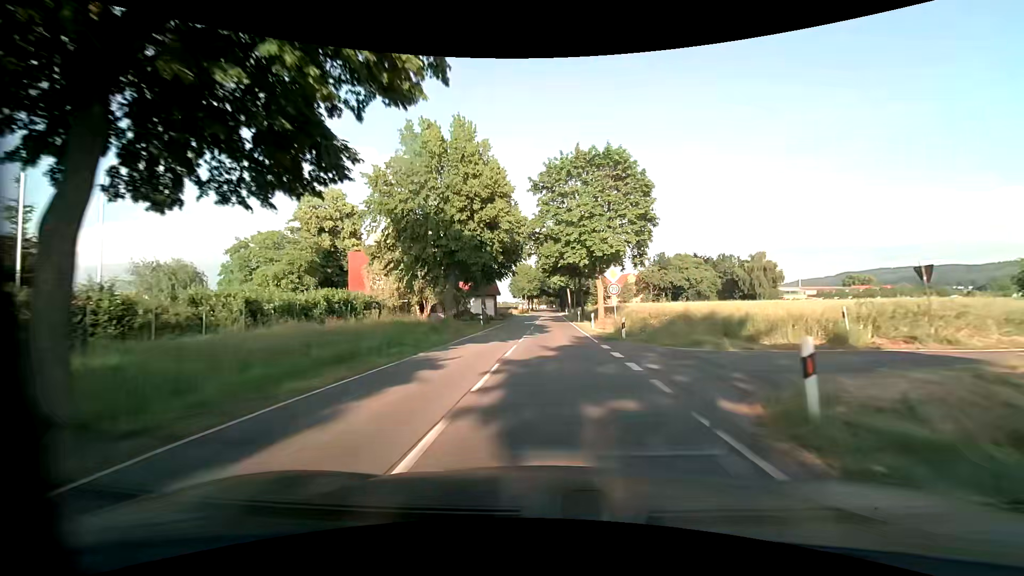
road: tertiary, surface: asphalt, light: Day
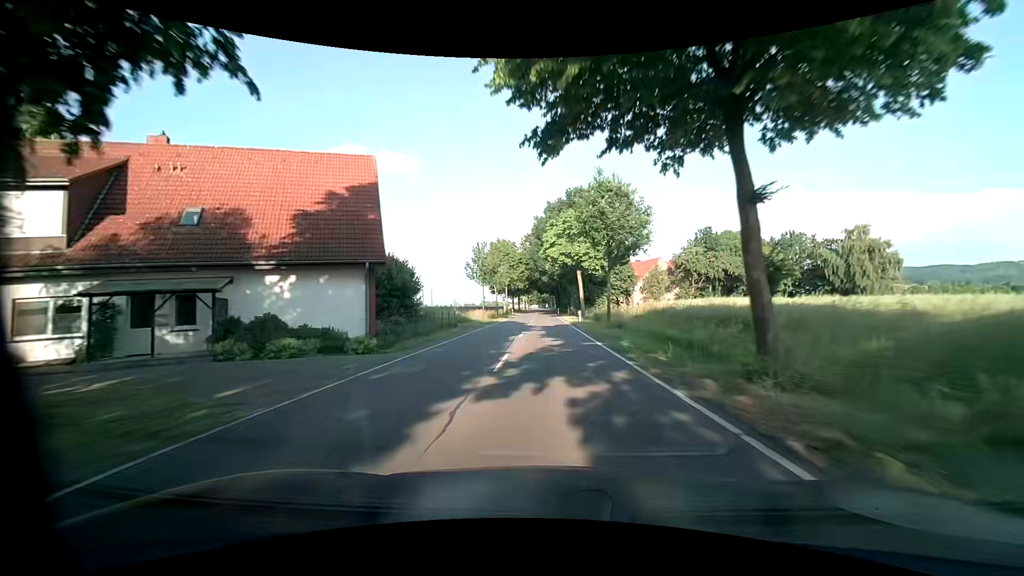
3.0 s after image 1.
(+0.1, +45.9) m; +1°
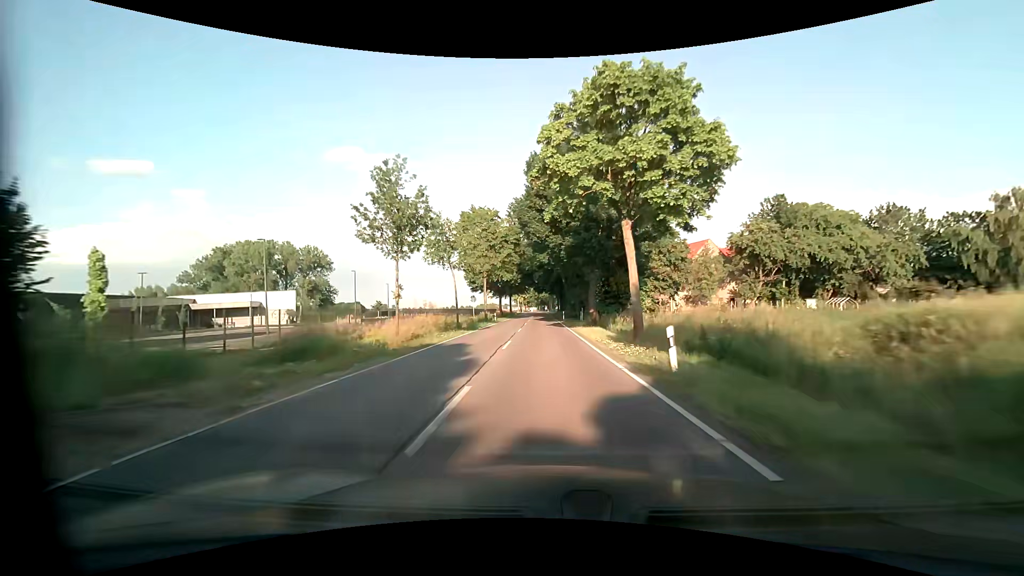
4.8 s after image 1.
(-0.3, +29.9) m; -1°
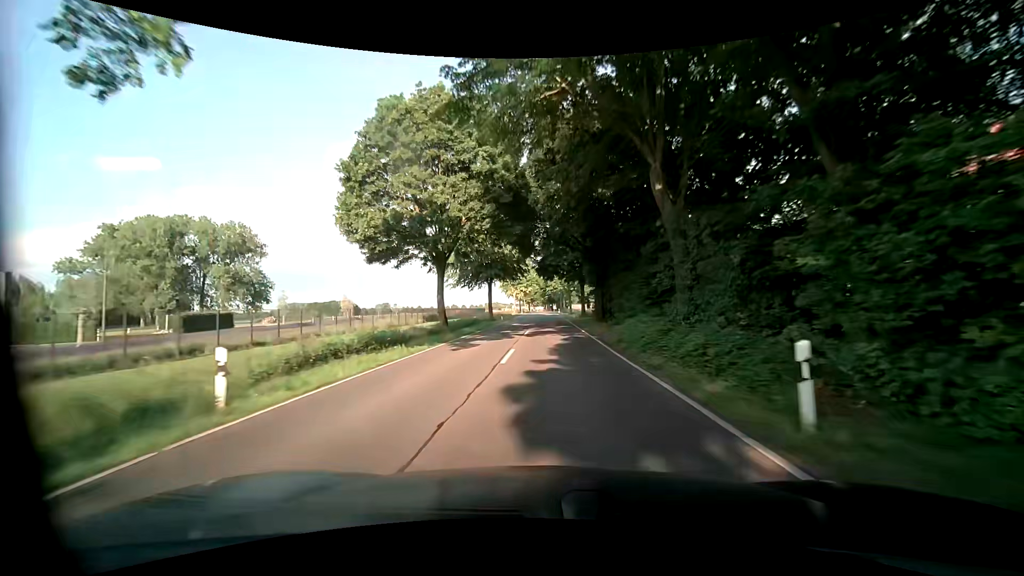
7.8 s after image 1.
(-0.7, +53.2) m; -1°
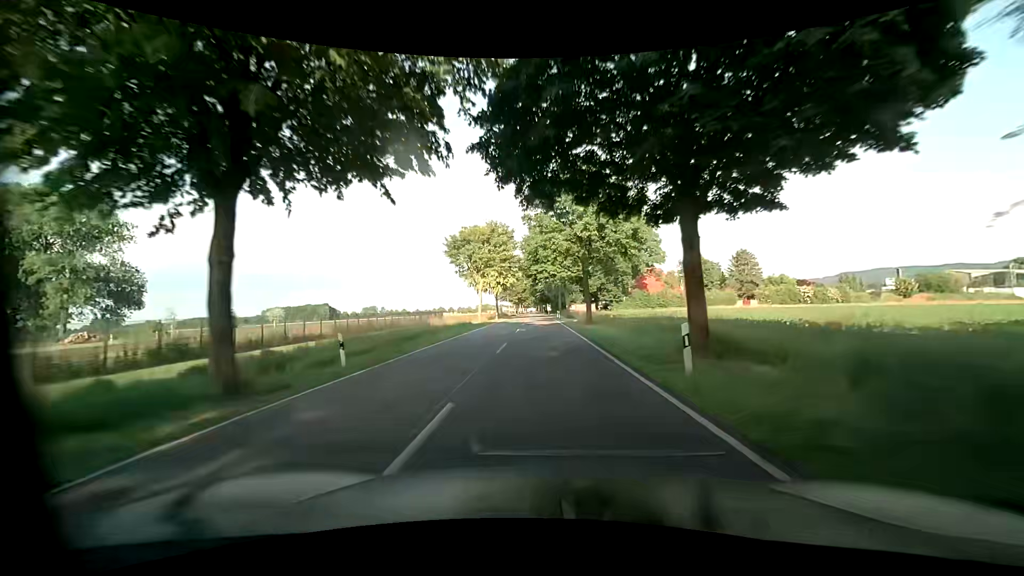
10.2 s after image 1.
(+0.4, +45.1) m; +1°
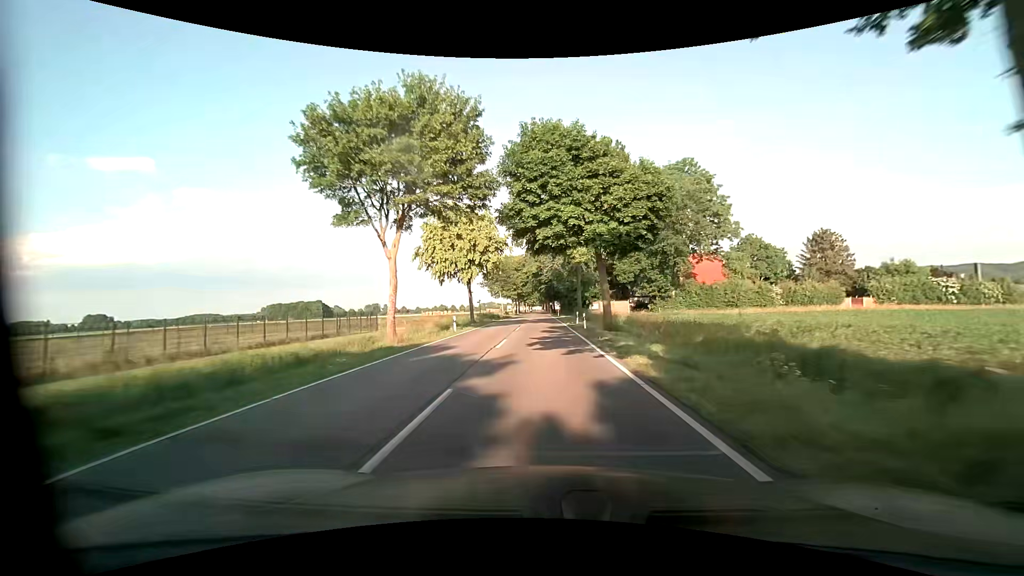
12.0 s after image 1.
(-0.2, +34.9) m; -1°
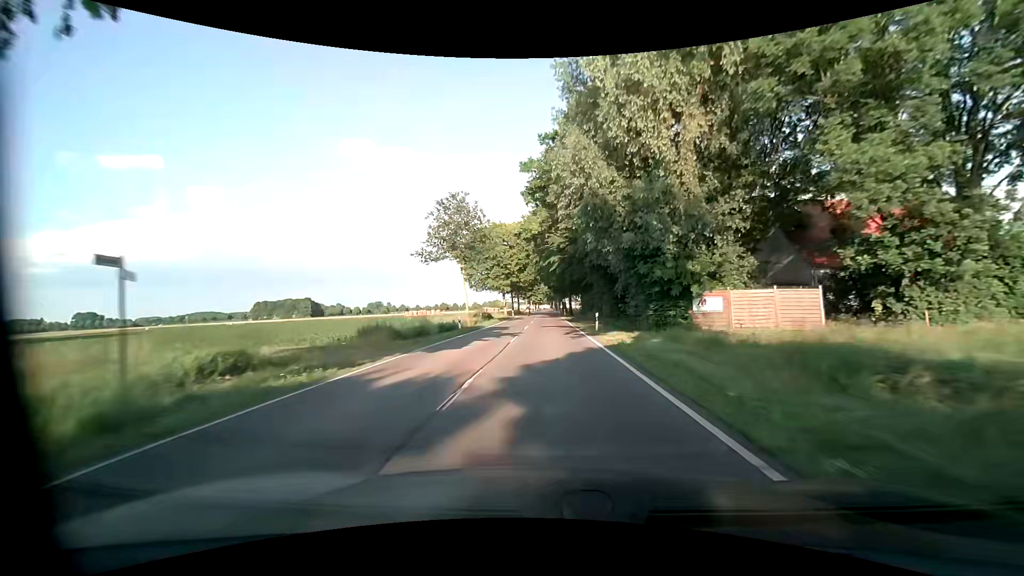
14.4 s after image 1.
(-0.3, +45.7) m; -1°
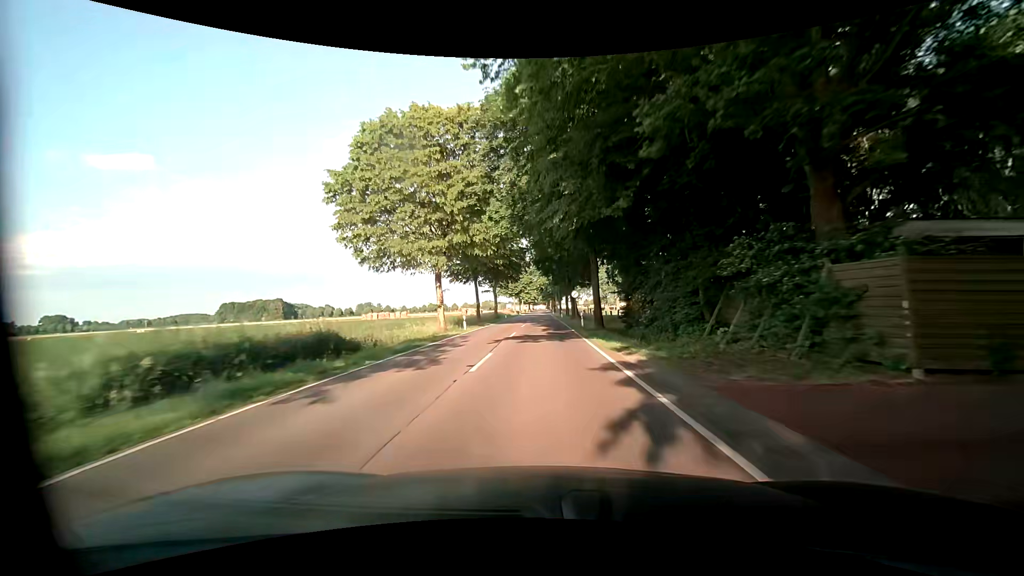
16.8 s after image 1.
(+0.2, +44.3) m; +1°
(0, +10) (0, +20) (0, +30) (-1, +40) (-1, +50) (-1, +60) (-1, +70) (-1, +80) (-2, +90) (-2, +100) m
